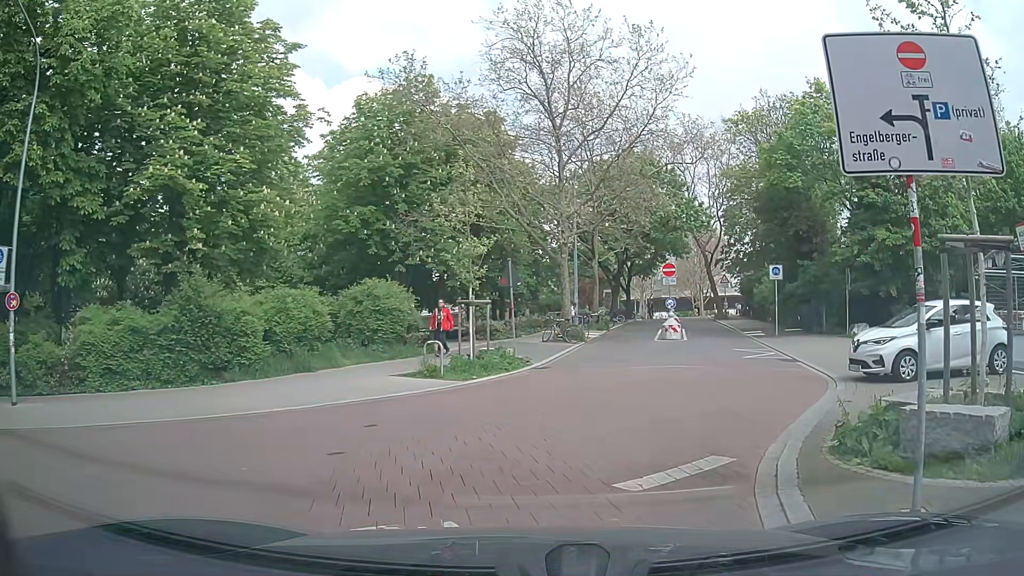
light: Day
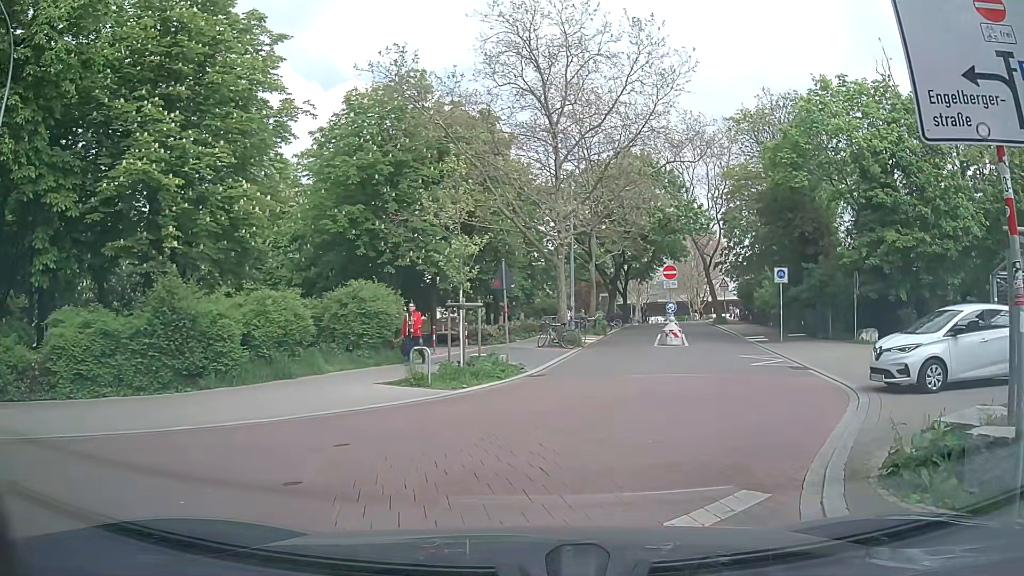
(0.0, +1.1) m; +1°
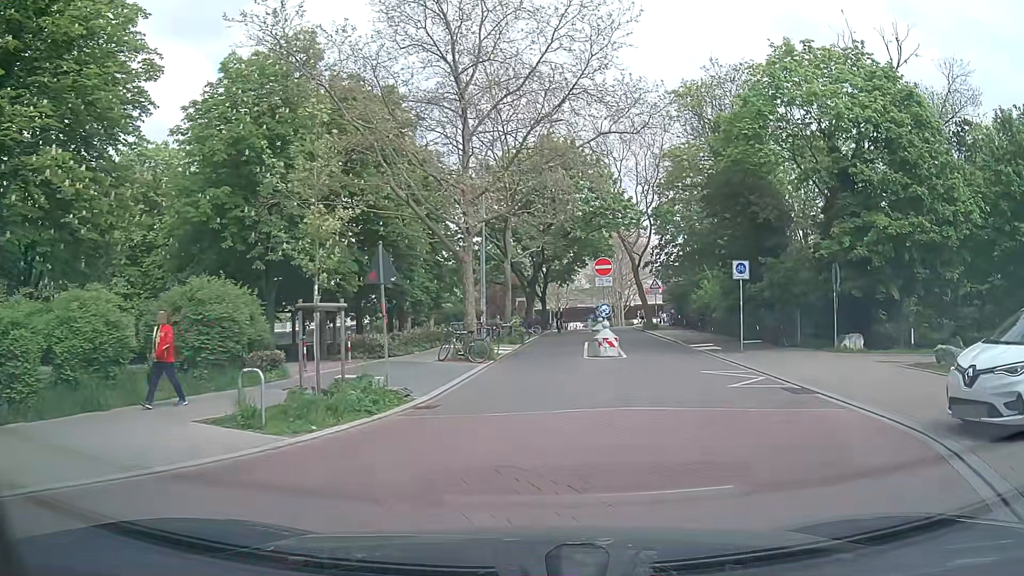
(+0.3, +5.5) m; +5°
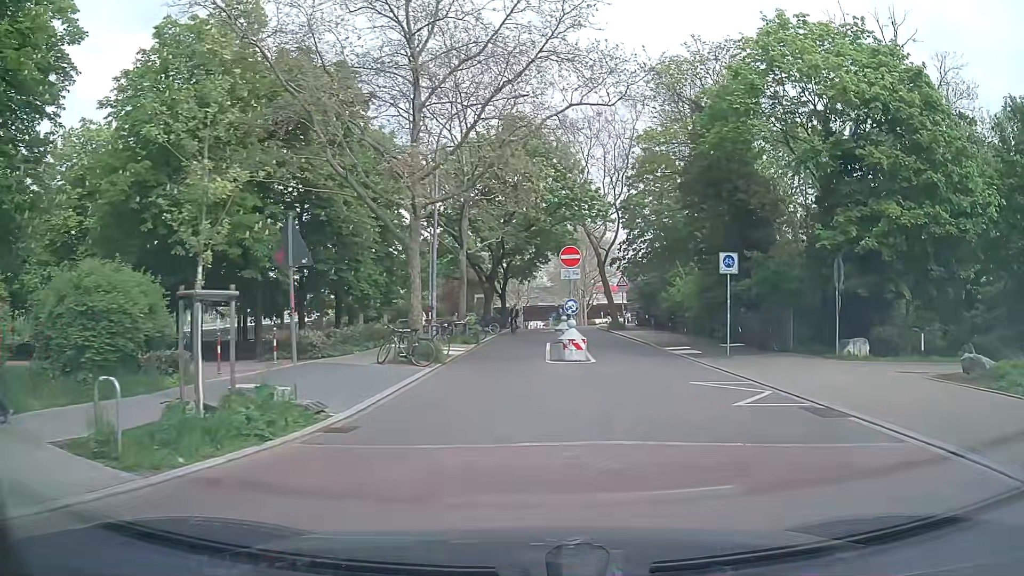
(0.0, +3.0) m; +4°
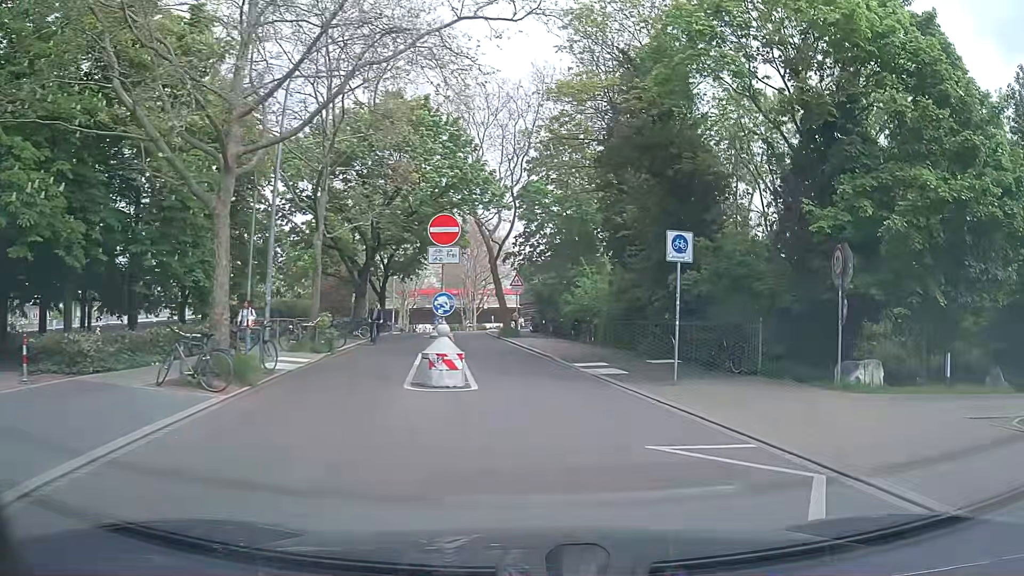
(+0.4, +6.3) m; +9°
